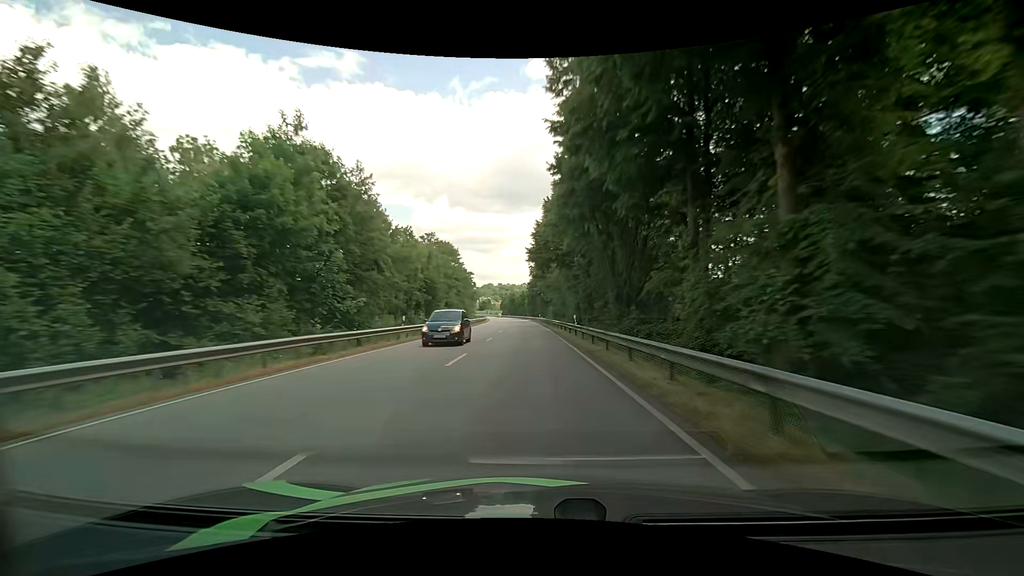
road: primary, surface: asphalt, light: Day
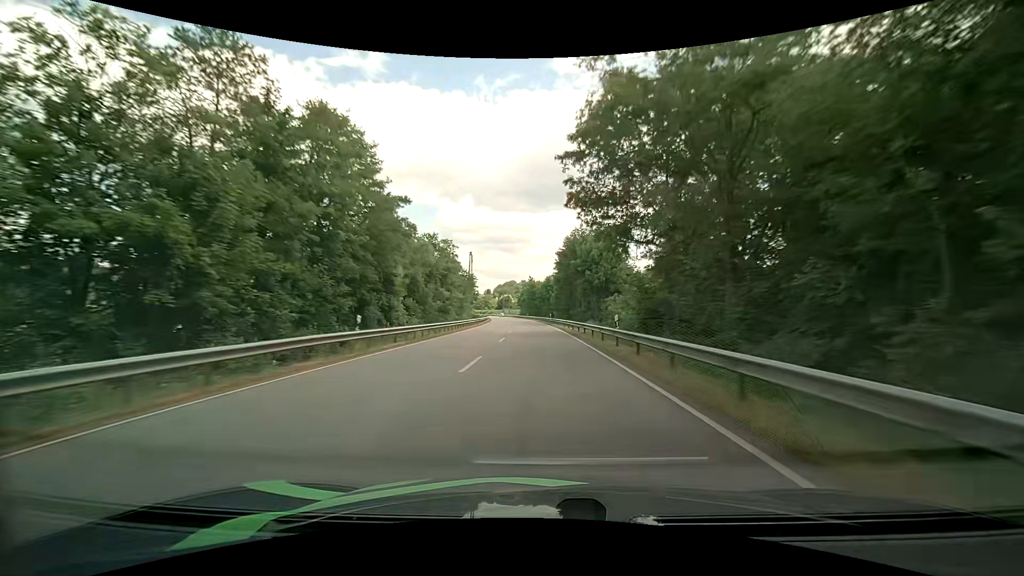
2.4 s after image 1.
(-1.3, +61.8) m; -2°
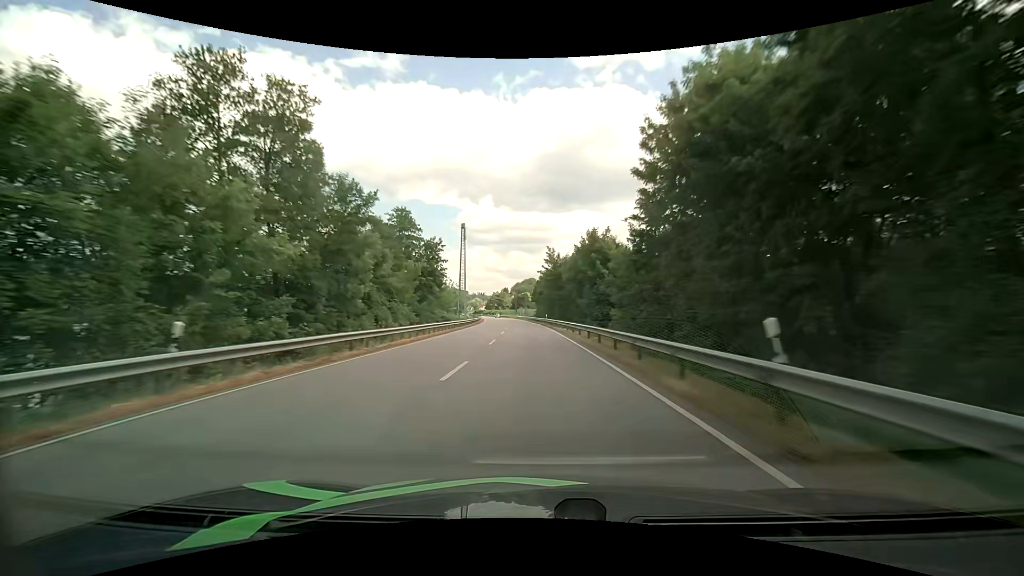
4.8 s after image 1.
(-1.2, +61.5) m; -3°
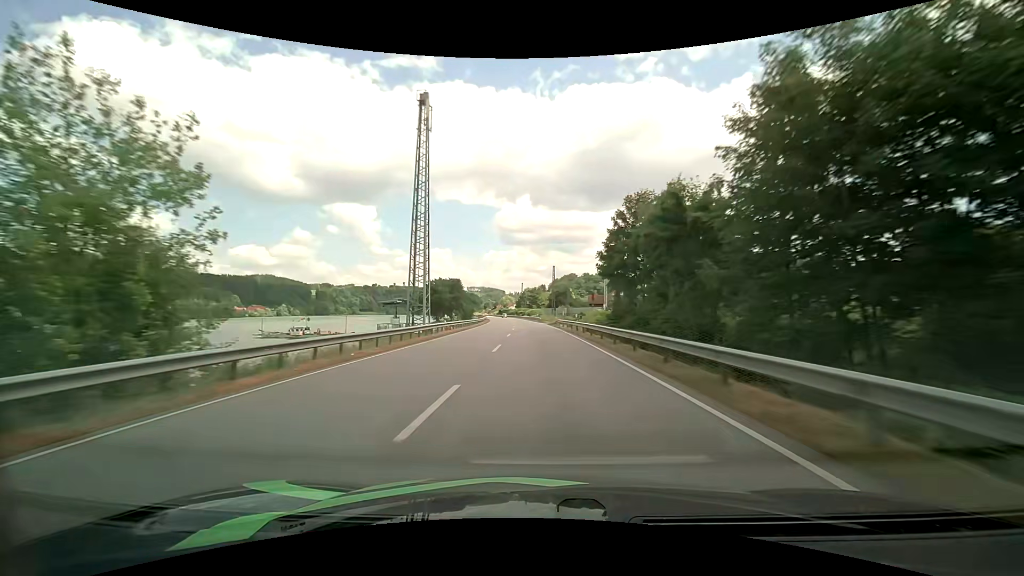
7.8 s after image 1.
(-3.2, +77.0) m; -4°
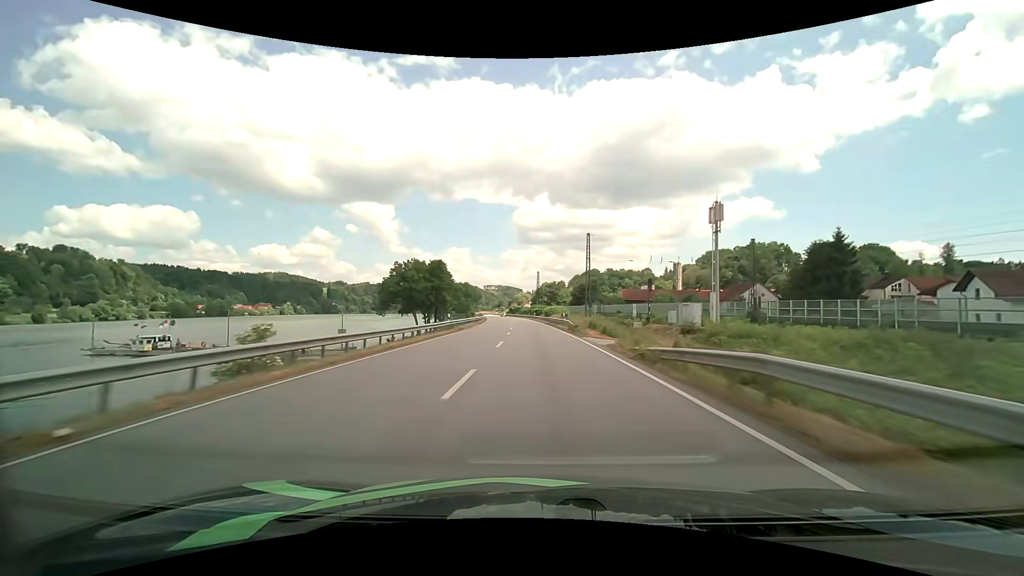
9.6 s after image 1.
(-0.8, +45.7) m; -2°
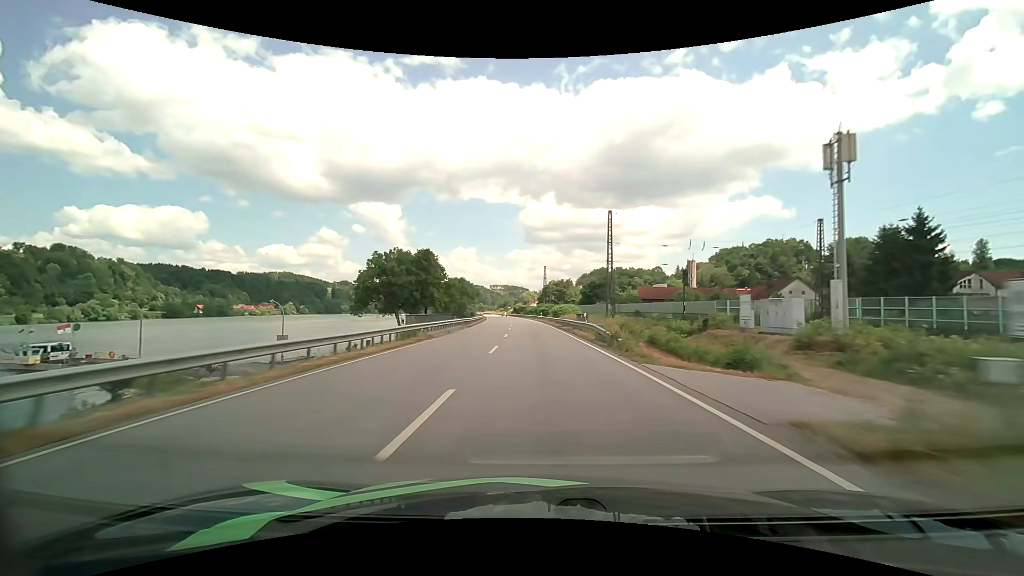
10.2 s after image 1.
(-0.1, +15.1) m; -1°
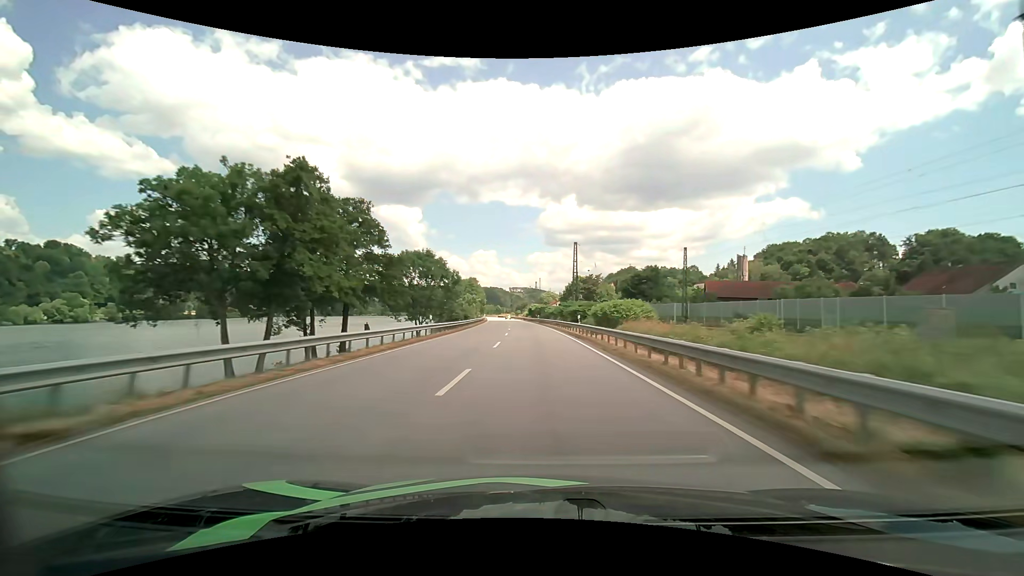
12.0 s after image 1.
(-0.9, +44.7) m; -2°
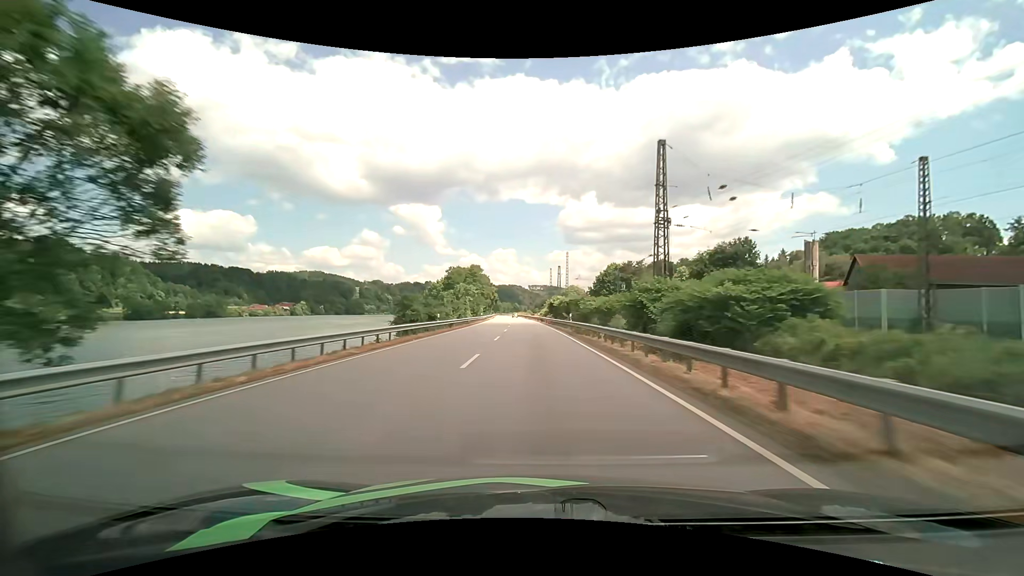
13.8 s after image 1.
(-0.9, +44.4) m; -2°
(0, +10) (0, +20) (0, +30) (-1, +40) (-1, +50) (-1, +60) (-2, +70) (-2, +80) (-3, +90) (-4, +100) m
